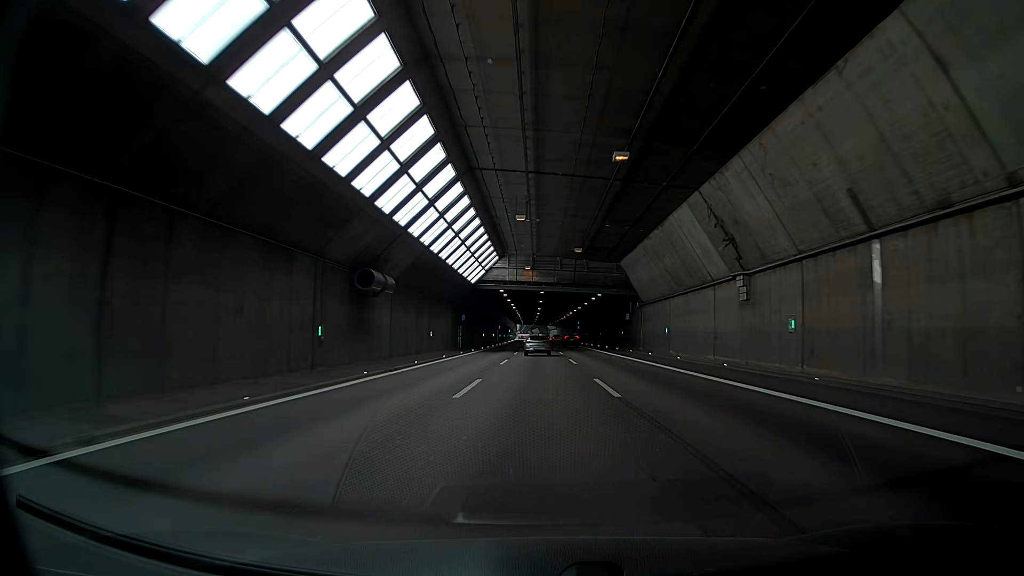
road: motorway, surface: asphalt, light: Day
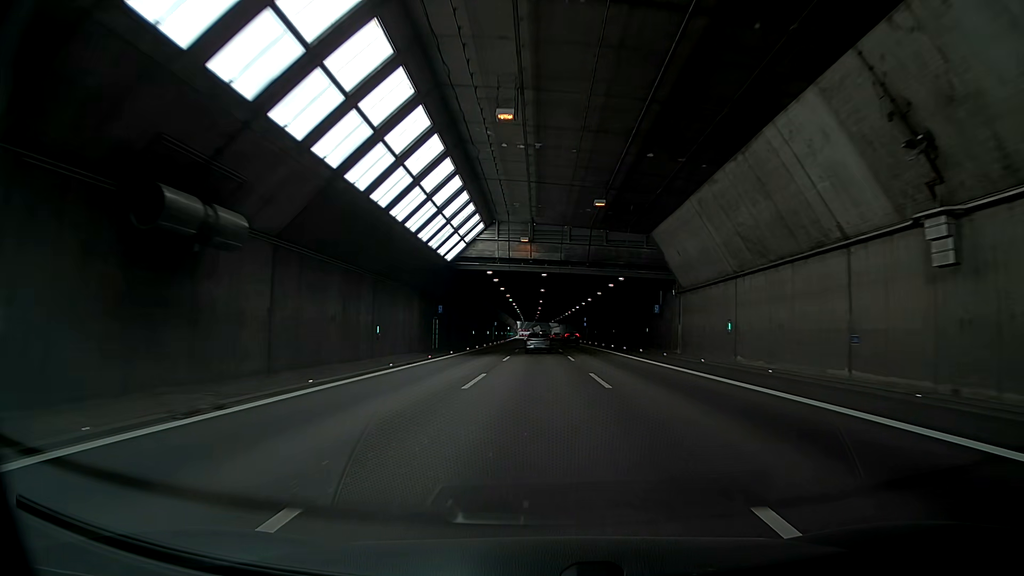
(+0.1, +15.8) m; +1°
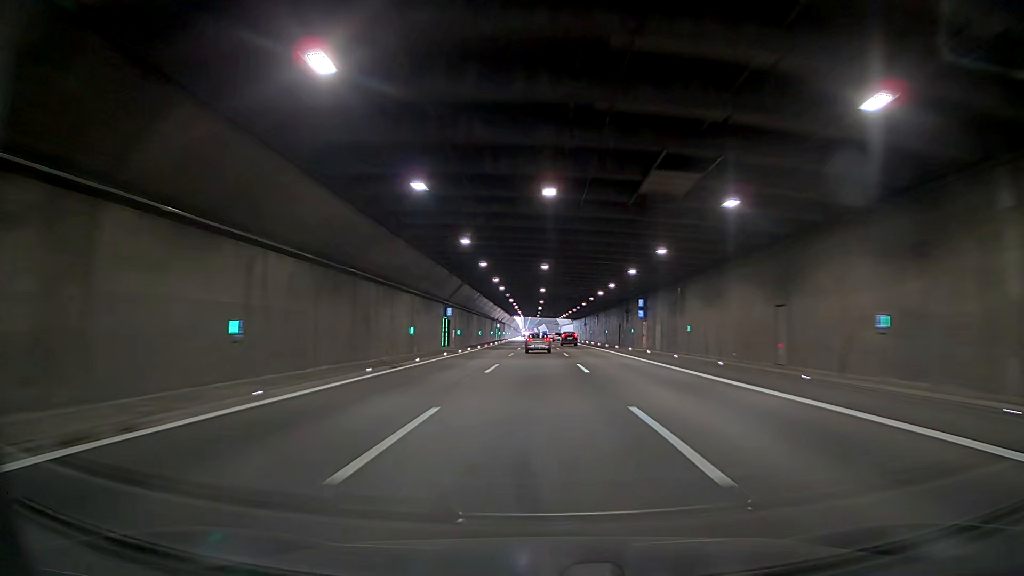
(-0.6, +63.5) m; 0°
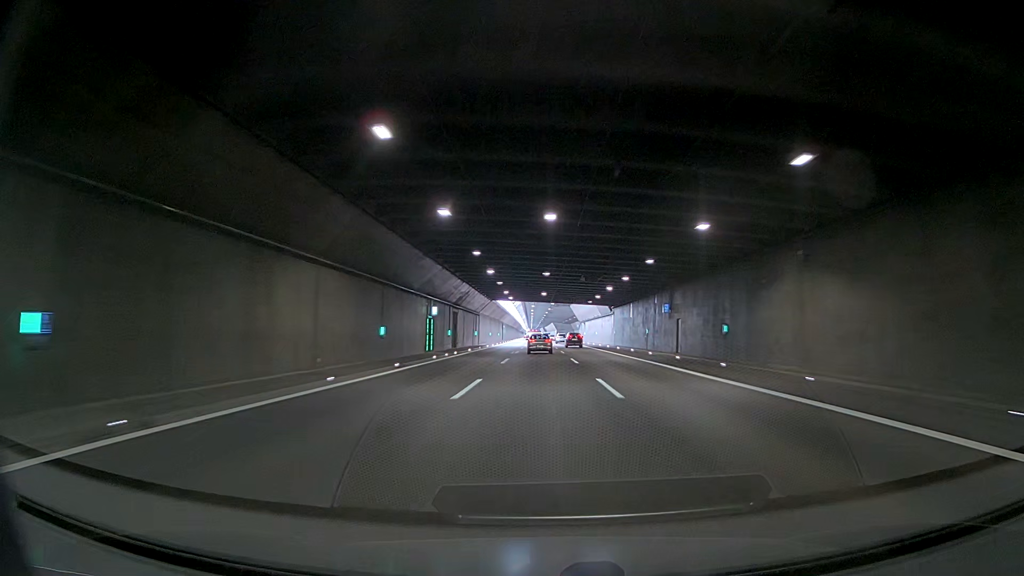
(-0.5, +79.7) m; -1°
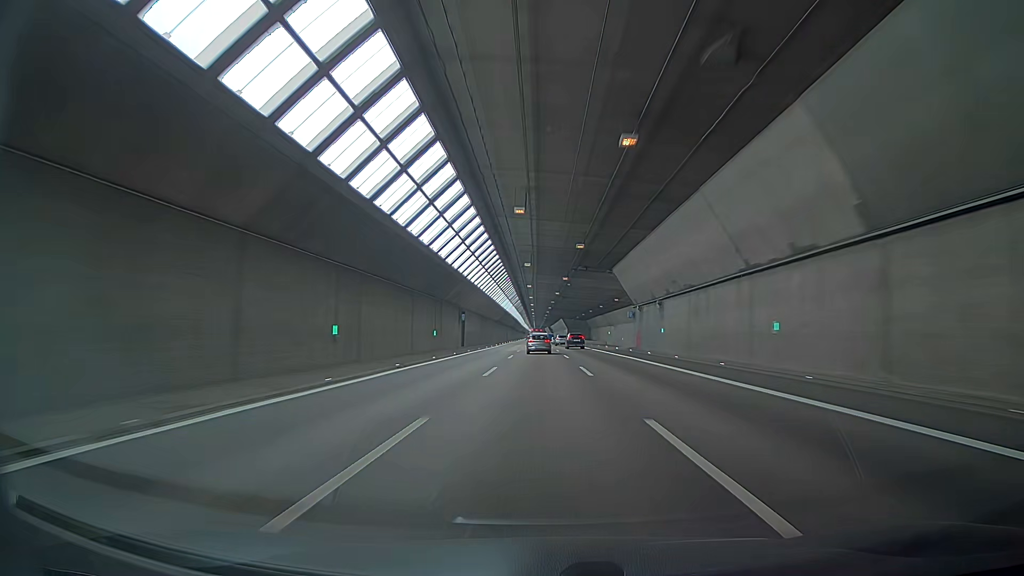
(0.0, +79.8) m; 0°
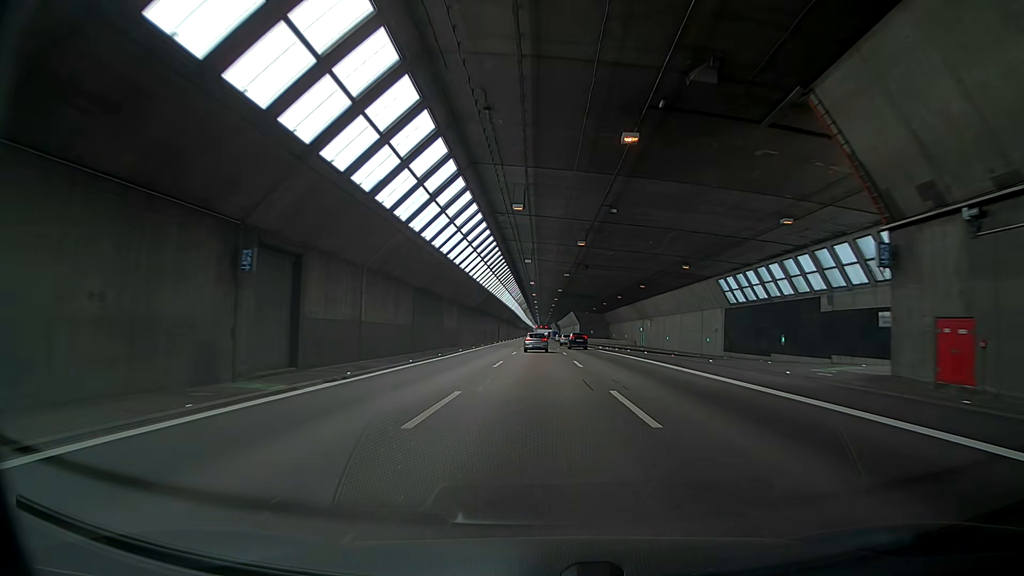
(-1.7, +47.8) m; -4°
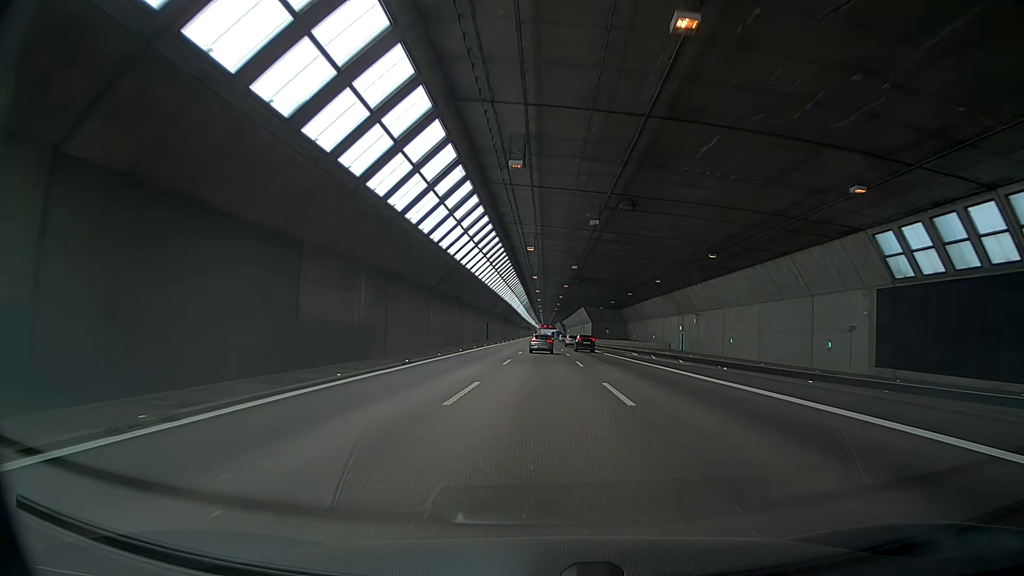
(0.0, +31.9) m; +1°
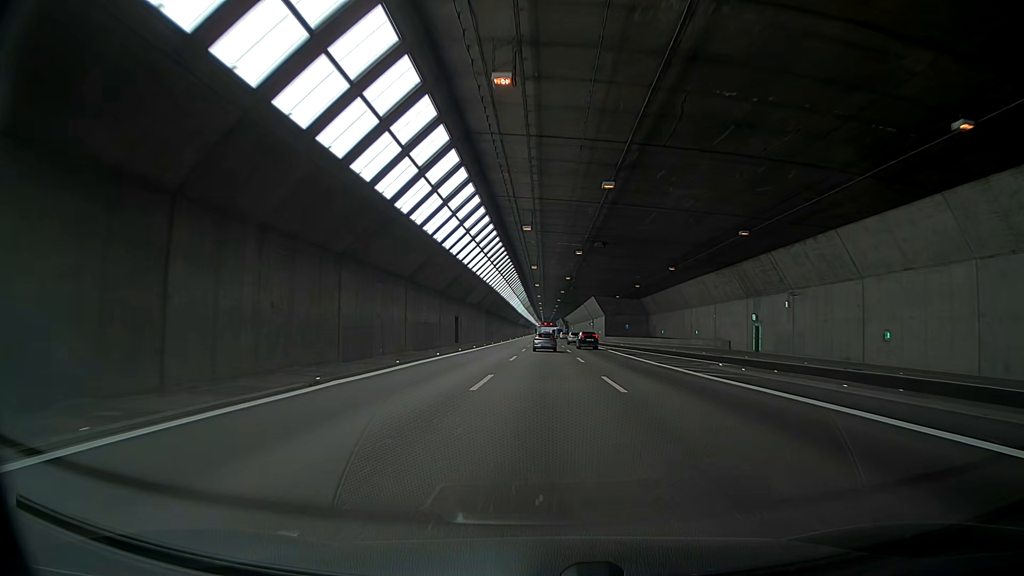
(+0.7, +31.9) m; +2°
(0, +10) (0, +20) (0, +30) (0, +40) (+1, +50) (+1, +60) (+1, +70) (+1, +80) (+1, +90) (+1, +100) m
